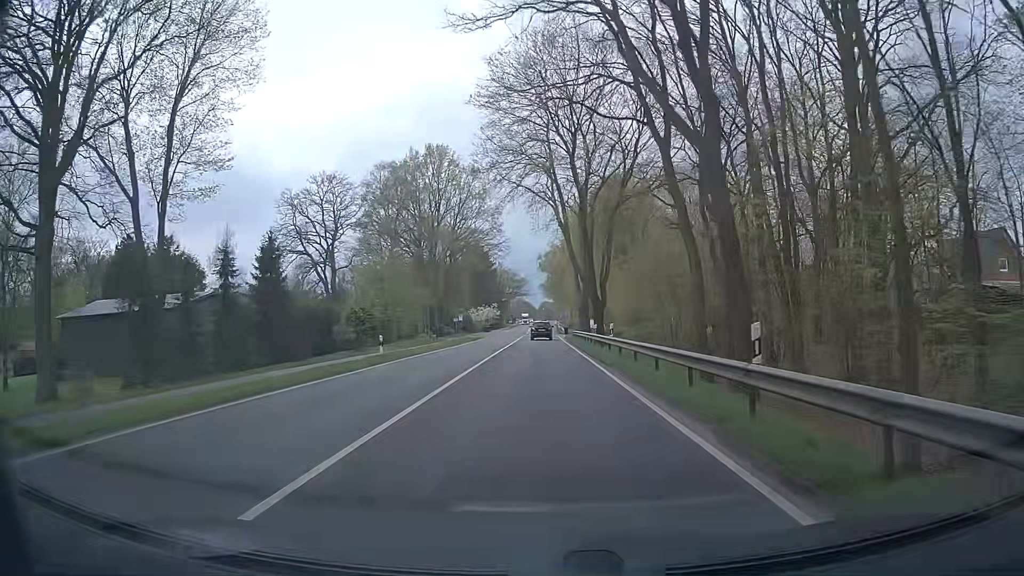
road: primary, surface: asphalt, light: Day
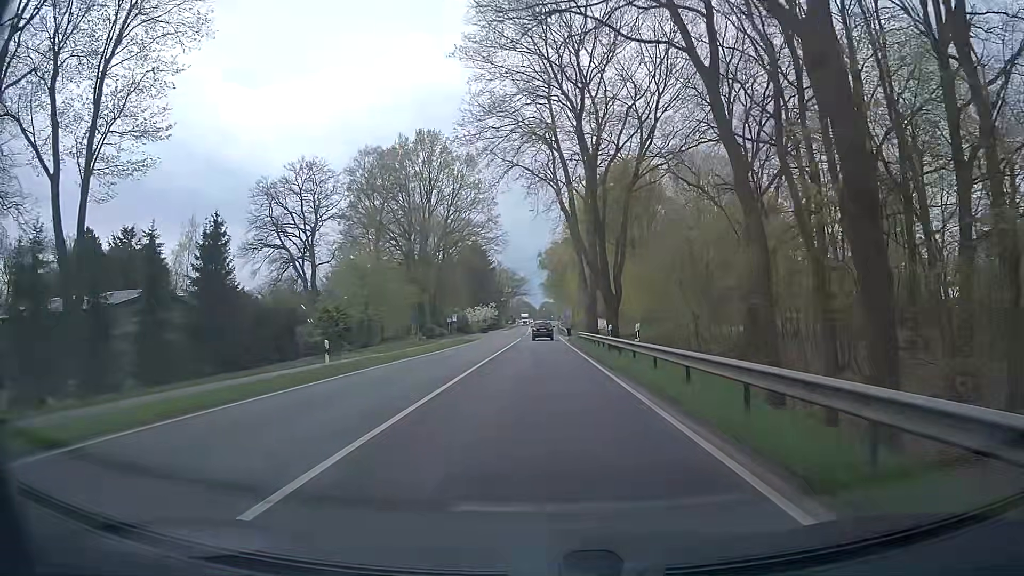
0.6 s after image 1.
(-0.1, +7.7) m; -2°
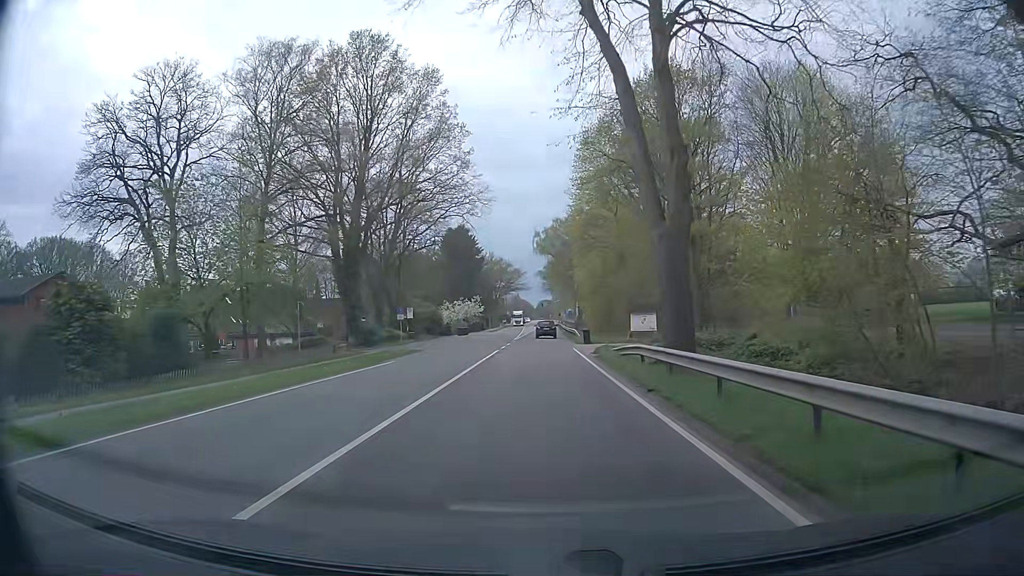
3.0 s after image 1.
(+0.8, +30.9) m; +1°
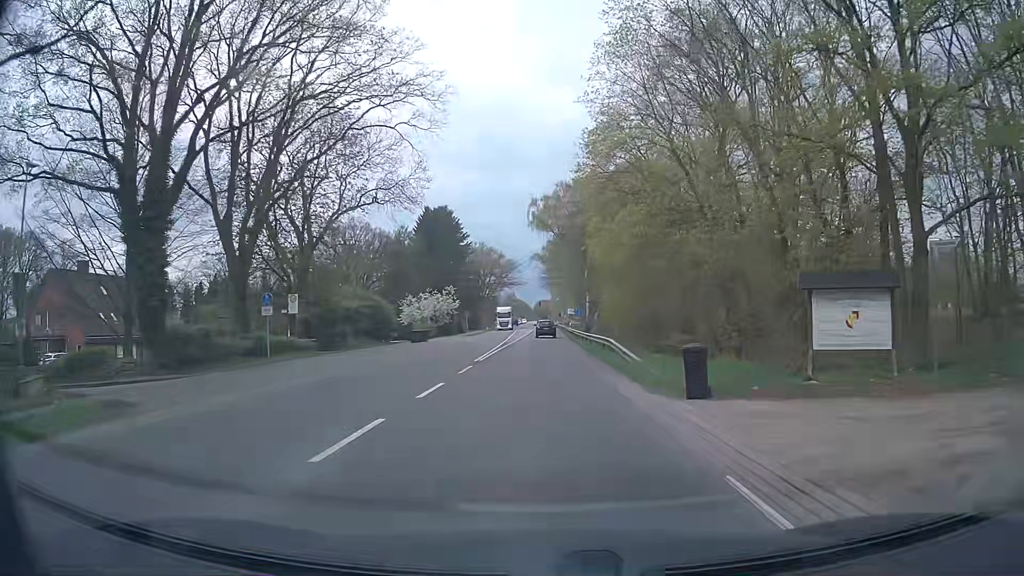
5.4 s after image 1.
(+0.3, +30.4) m; +1°
(0, +10) (0, +20) (0, +30) (0, +40) (0, +50) (0, +60) (0, +70) (0, +80) (0, +90) (0, +100) m
